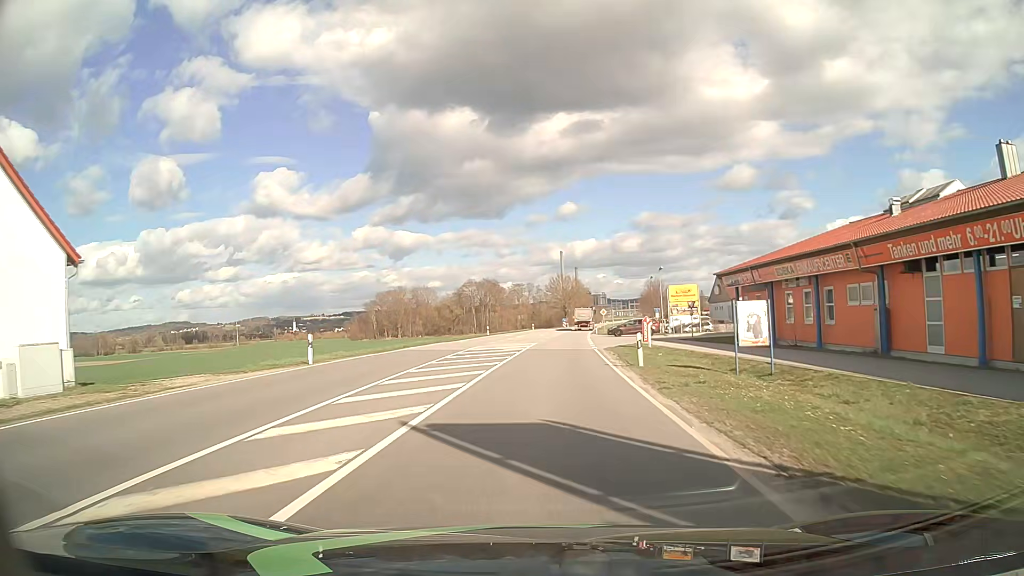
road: primary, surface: asphalt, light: Day
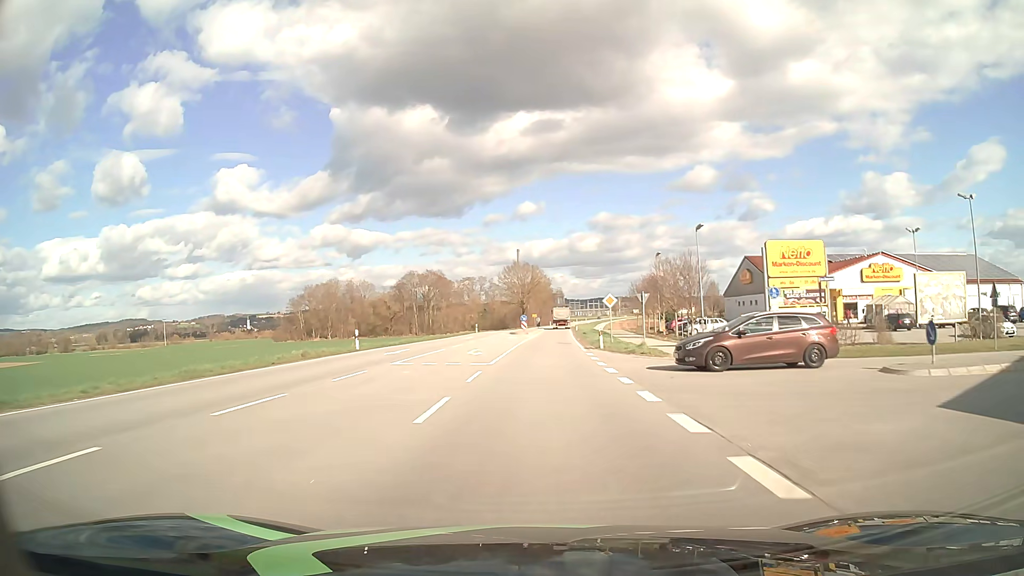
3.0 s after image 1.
(+1.7, +40.0) m; +4°
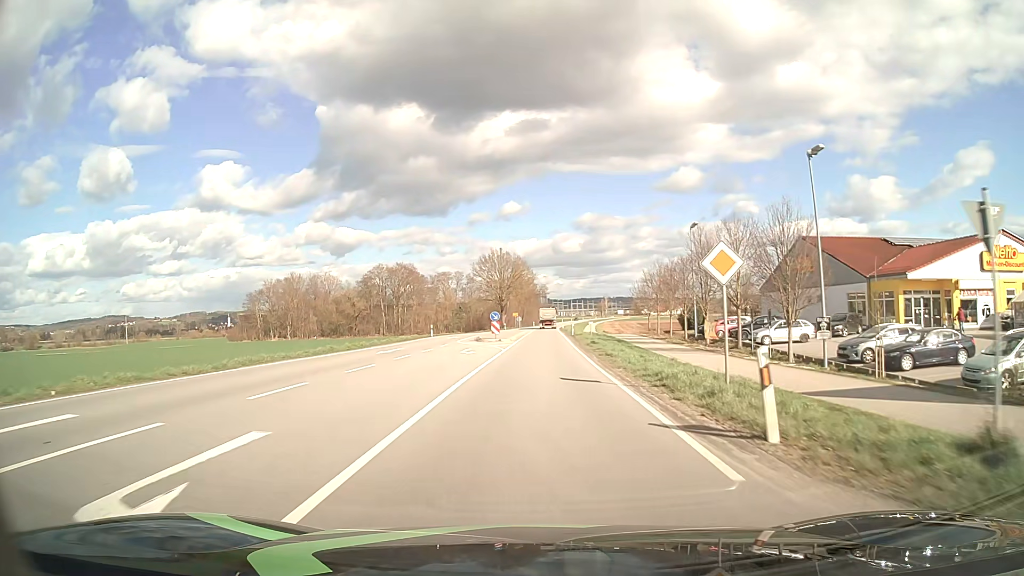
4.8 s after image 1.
(+0.4, +23.9) m; +2°
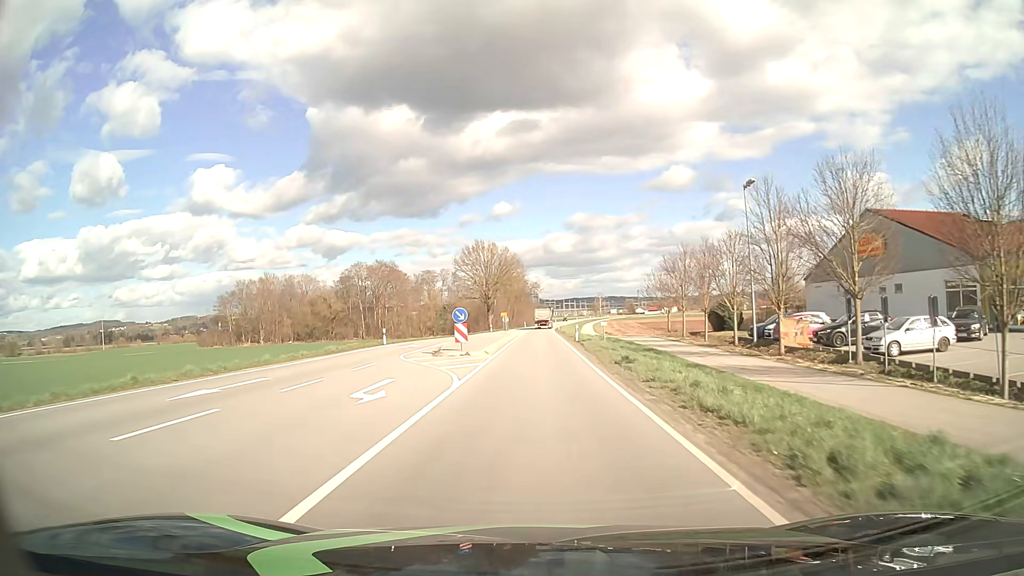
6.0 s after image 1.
(+0.1, +15.9) m; +1°
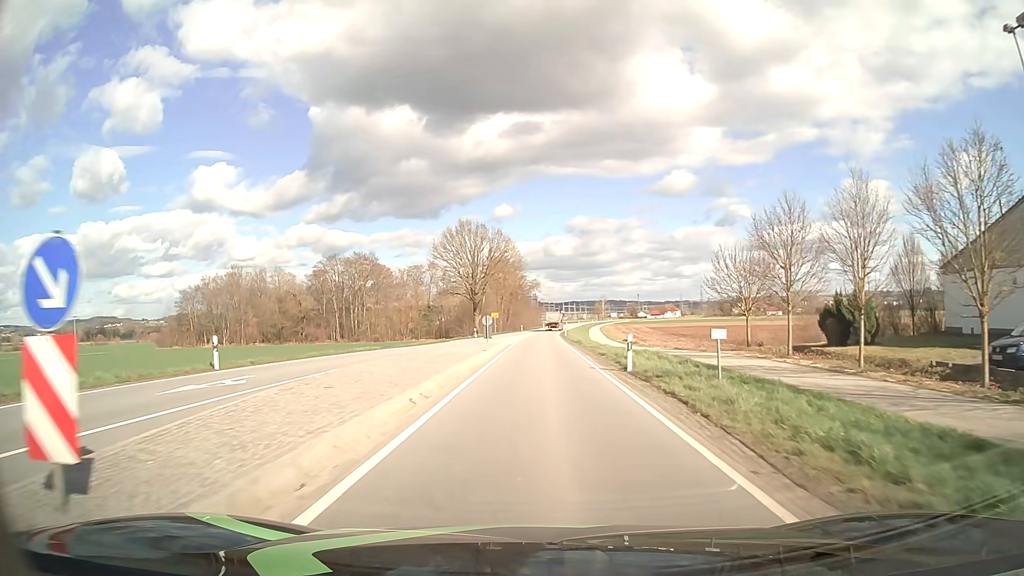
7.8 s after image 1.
(0.0, +23.8) m; 0°
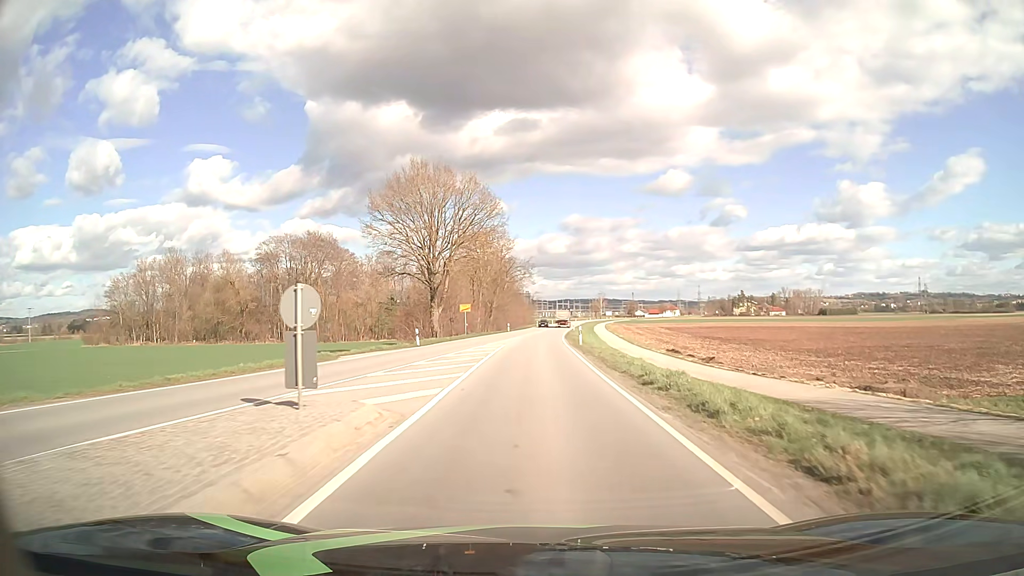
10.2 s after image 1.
(+0.2, +31.6) m; +1°
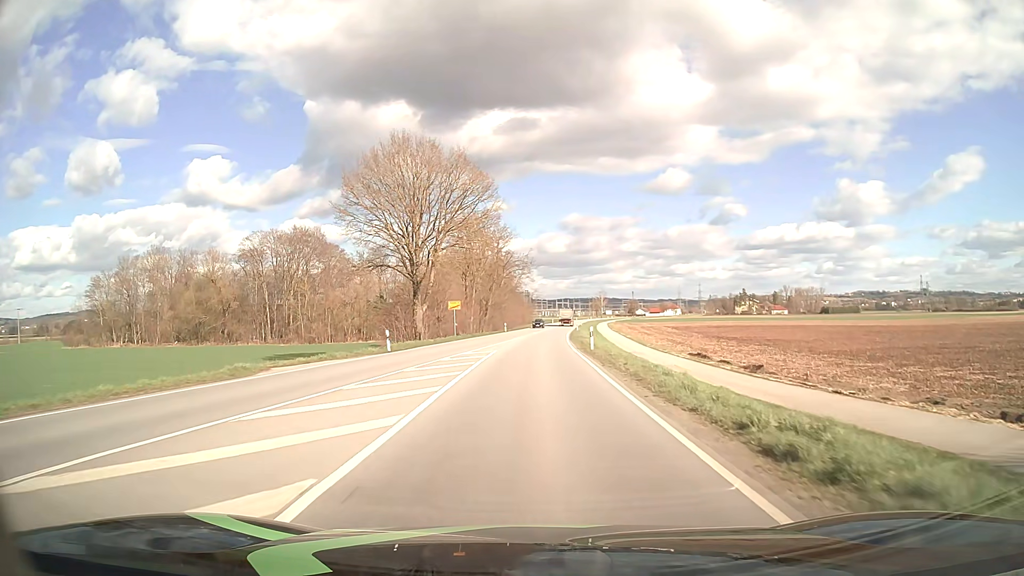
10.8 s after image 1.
(0.0, +7.9) m; 0°
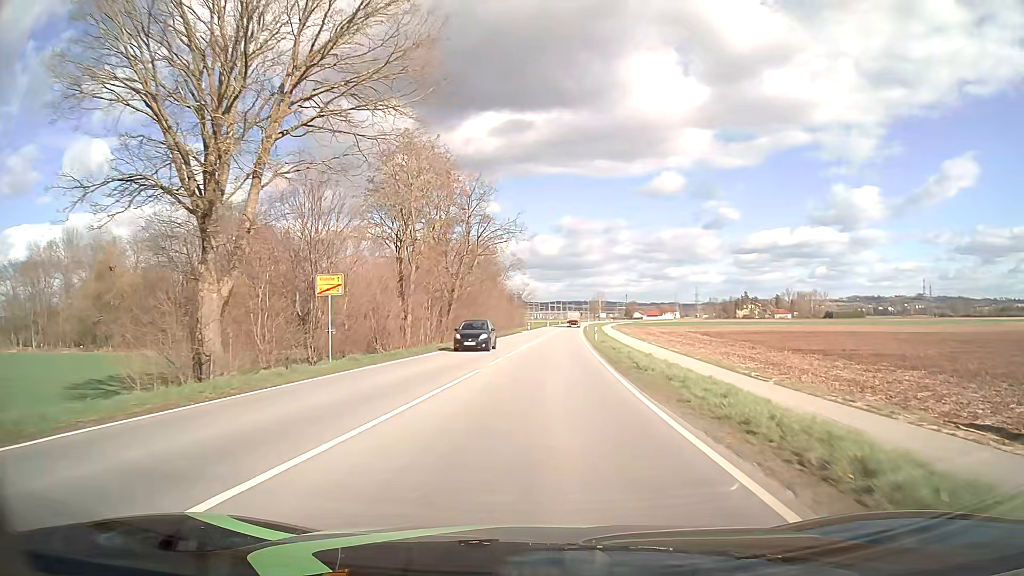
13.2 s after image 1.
(+0.1, +31.7) m; +1°
(0, +10) (0, +20) (+1, +30) (+1, +40) (+1, +50) (+2, +60) (+3, +70) (+3, +80) (+4, +90) (+5, +100) m
